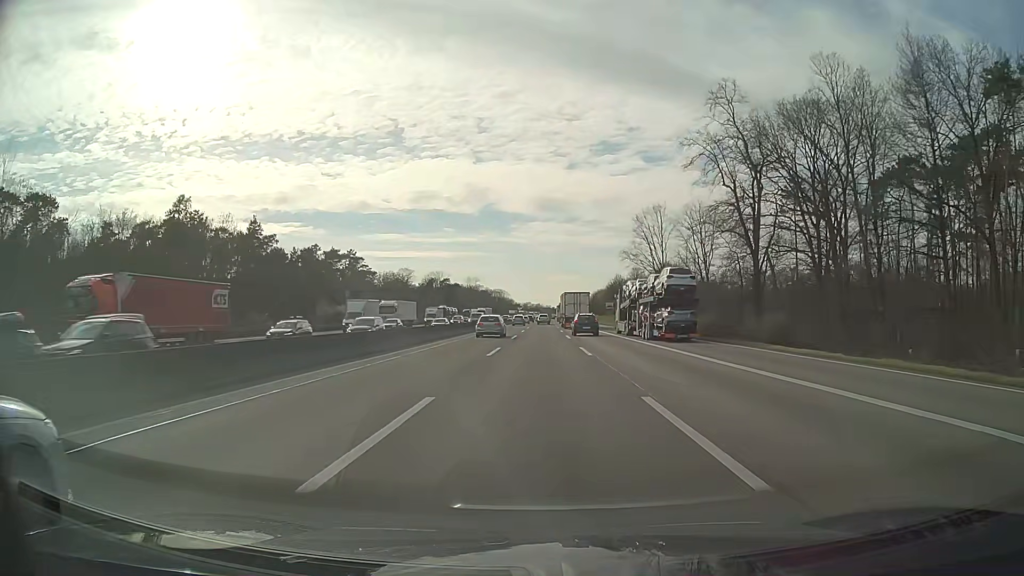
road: motorway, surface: asphalt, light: Day
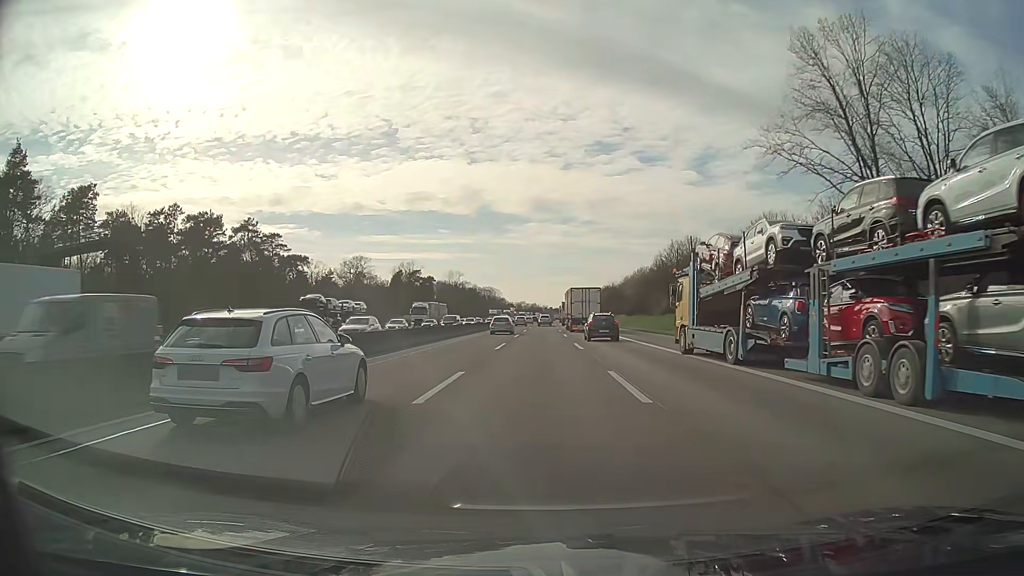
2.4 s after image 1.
(+0.3, +66.9) m; 0°
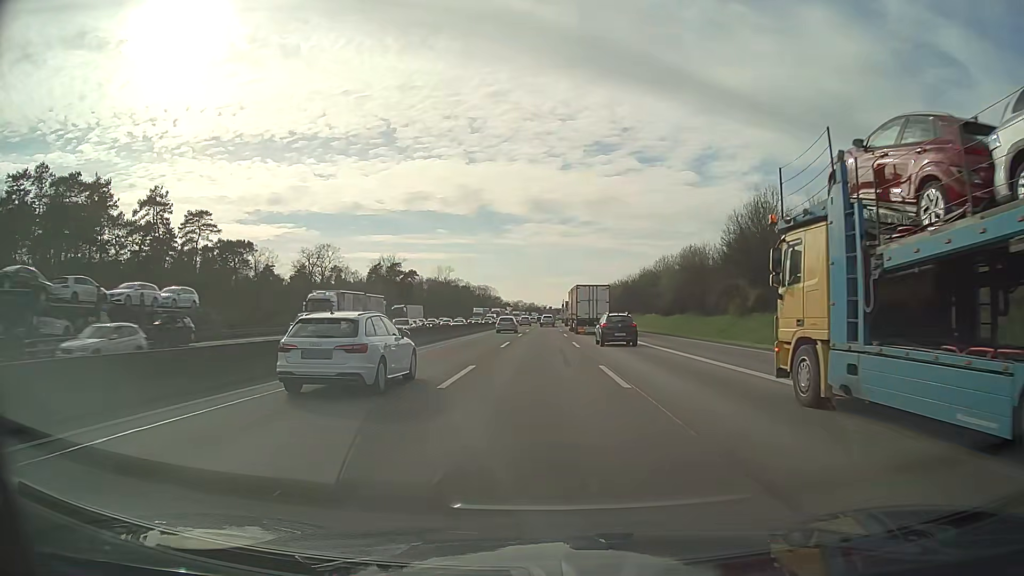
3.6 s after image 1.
(0.0, +33.6) m; 0°
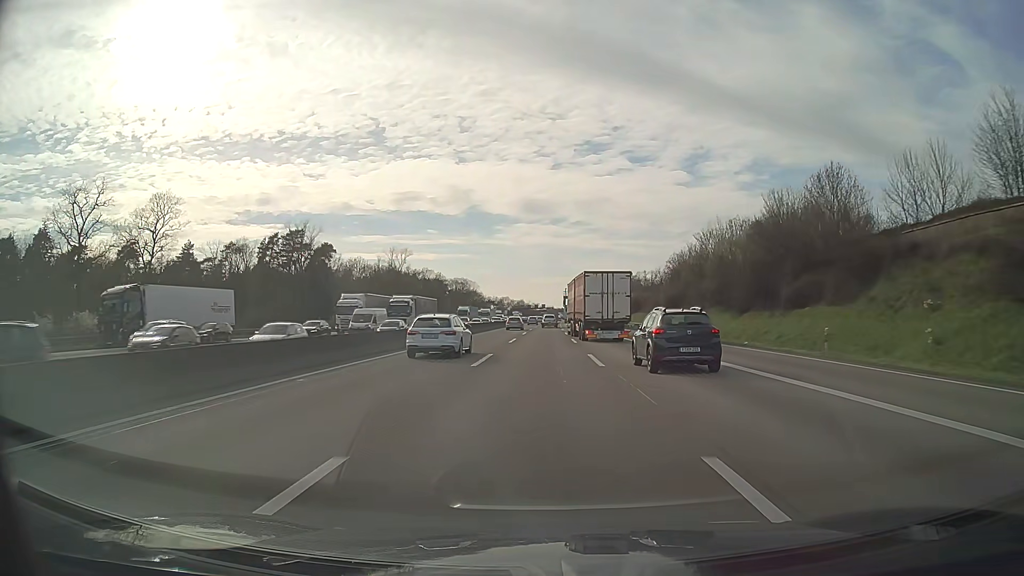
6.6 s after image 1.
(+0.7, +84.7) m; +1°
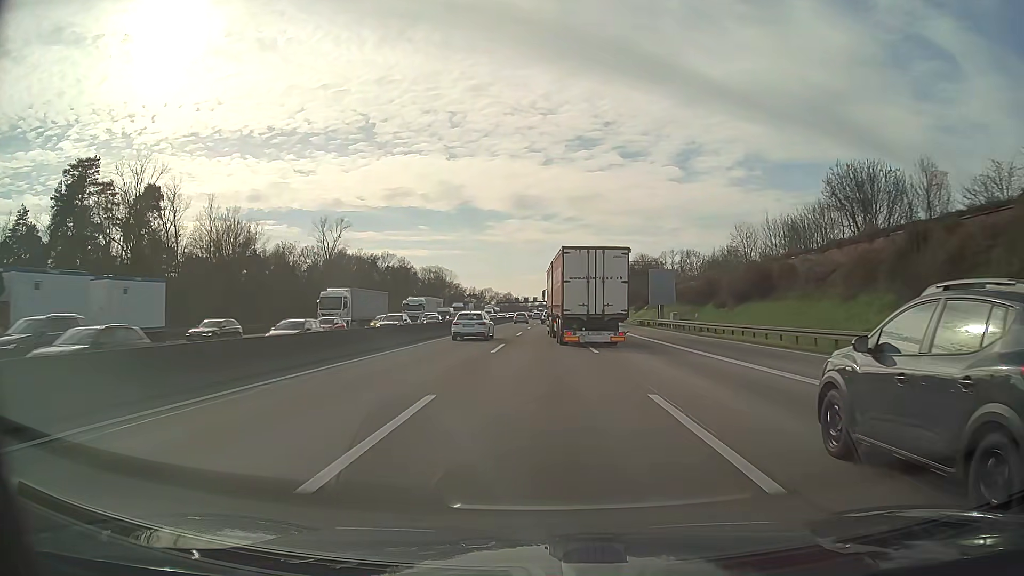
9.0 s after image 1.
(+0.3, +67.3) m; +1°
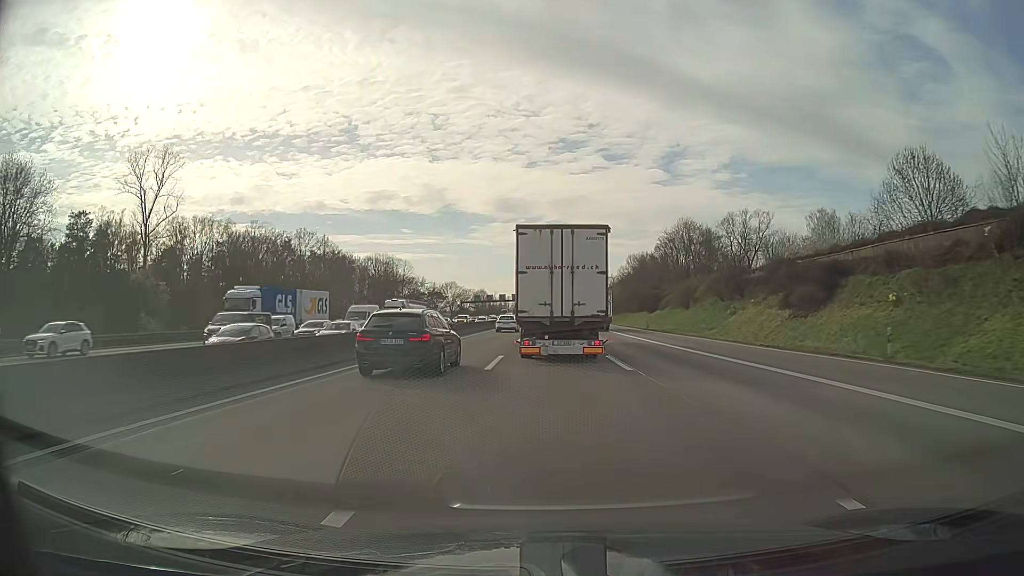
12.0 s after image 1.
(+0.4, +78.1) m; +1°
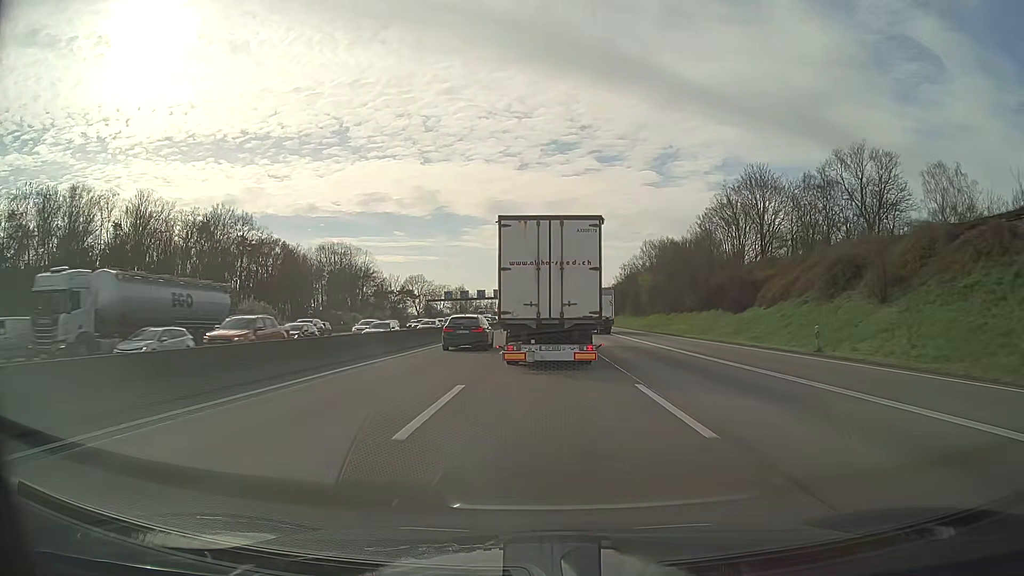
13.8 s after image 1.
(+0.5, +45.3) m; +1°
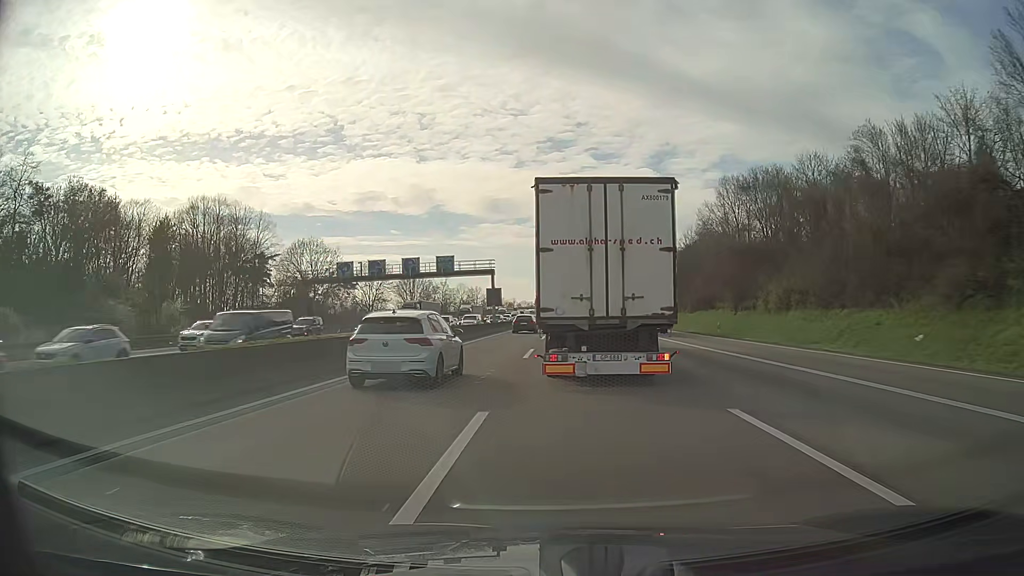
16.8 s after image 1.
(-0.1, +76.1) m; 0°
(0, +10) (0, +20) (0, +30) (0, +40) (0, +50) (0, +60) (0, +70) (0, +80) (+1, +90) (+1, +100) m
